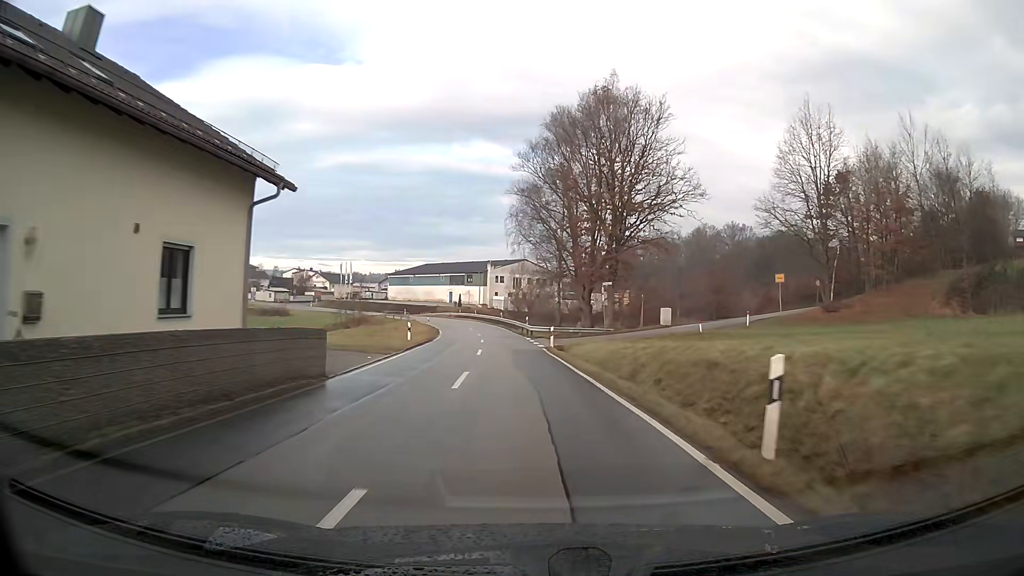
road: tertiary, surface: asphalt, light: Day
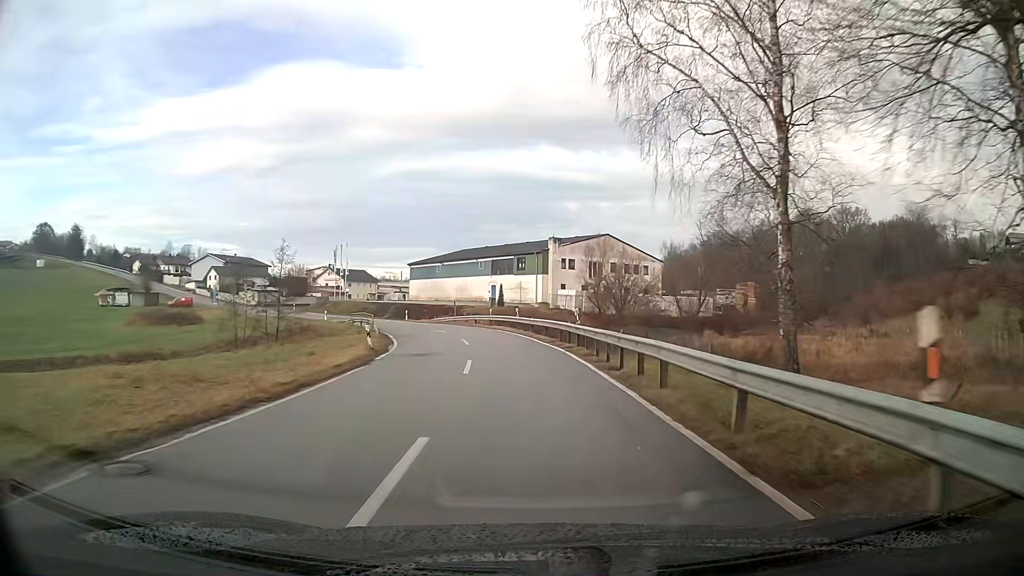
(-2.4, +46.2) m; -6°
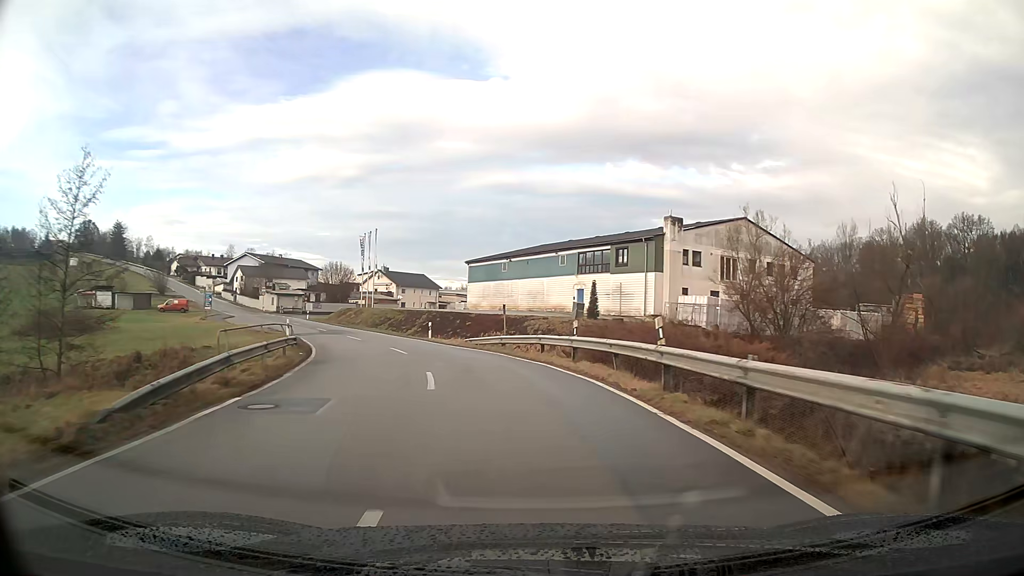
(-1.9, +27.2) m; -9°
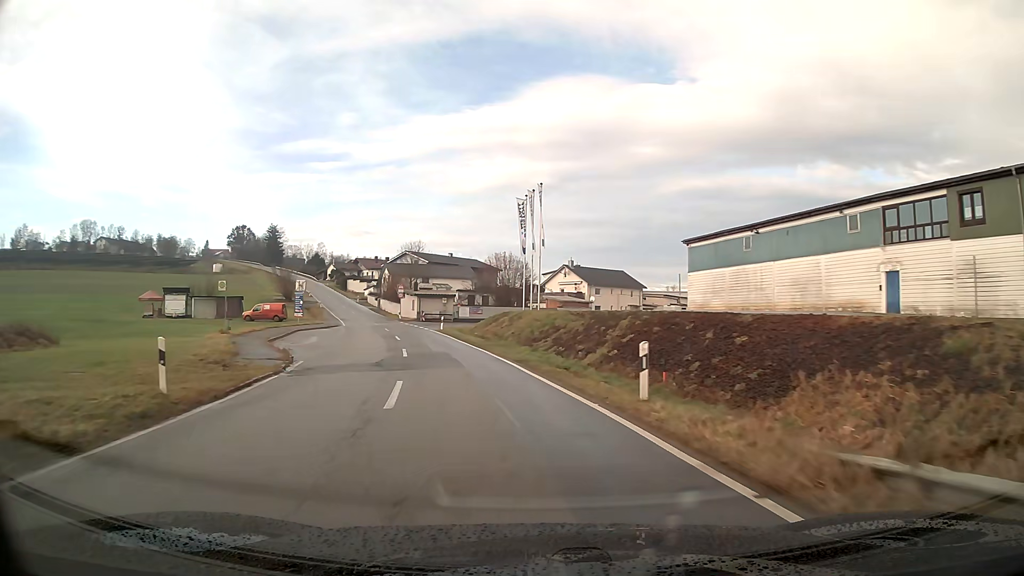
(-4.1, +26.6) m; -17°
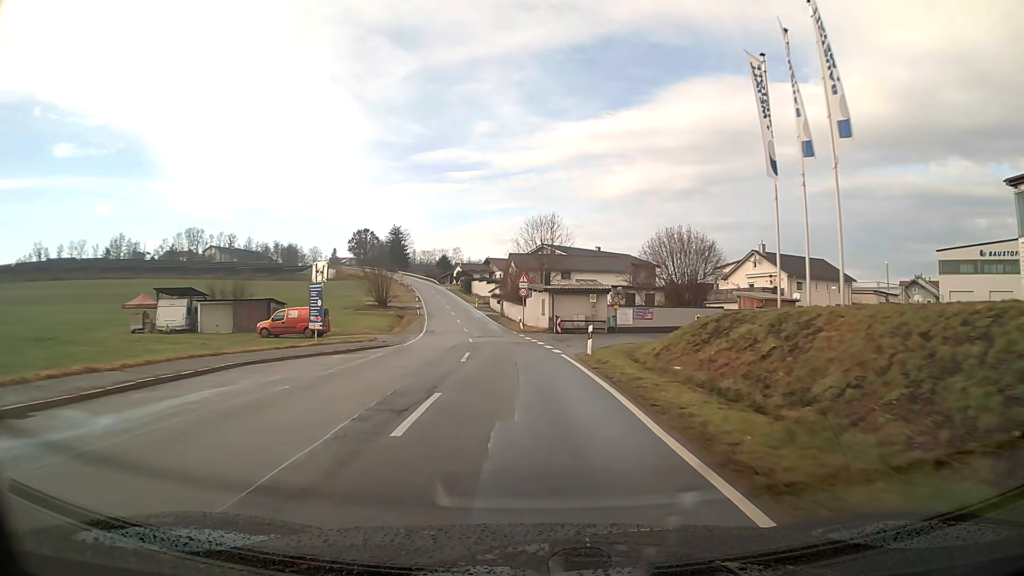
(-2.9, +26.8) m; -10°
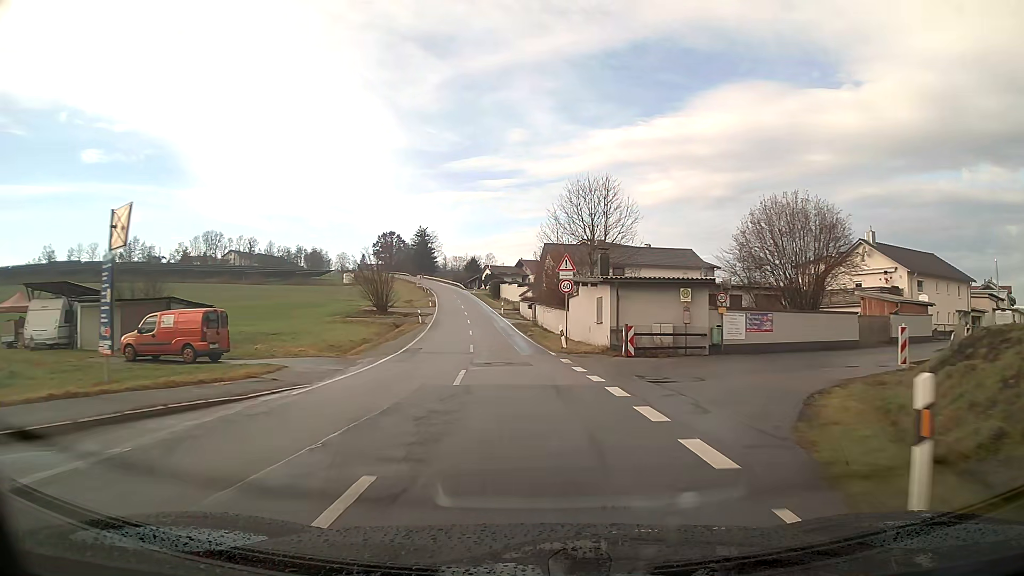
(-0.5, +18.1) m; -3°
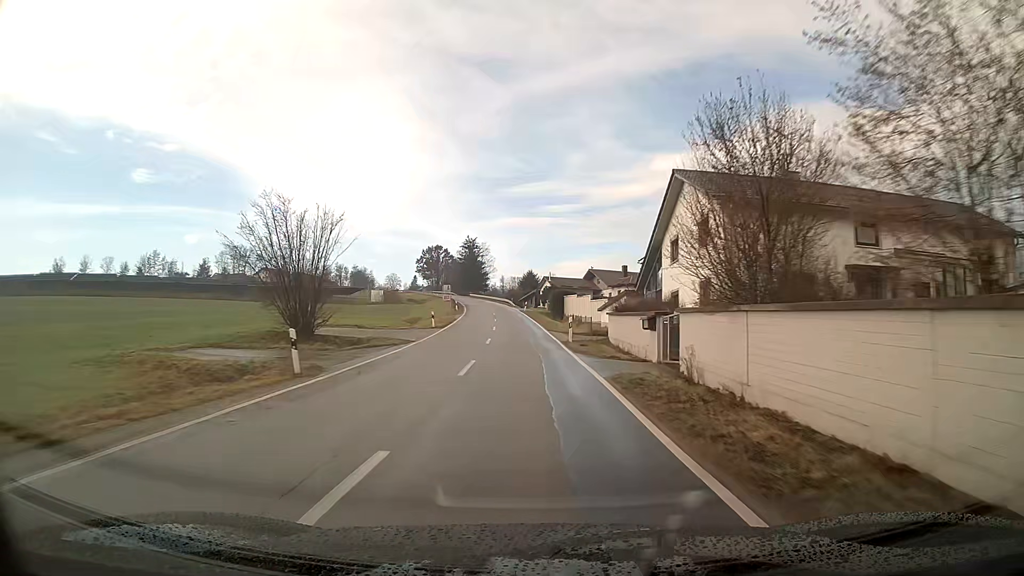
(-1.8, +36.0) m; -5°
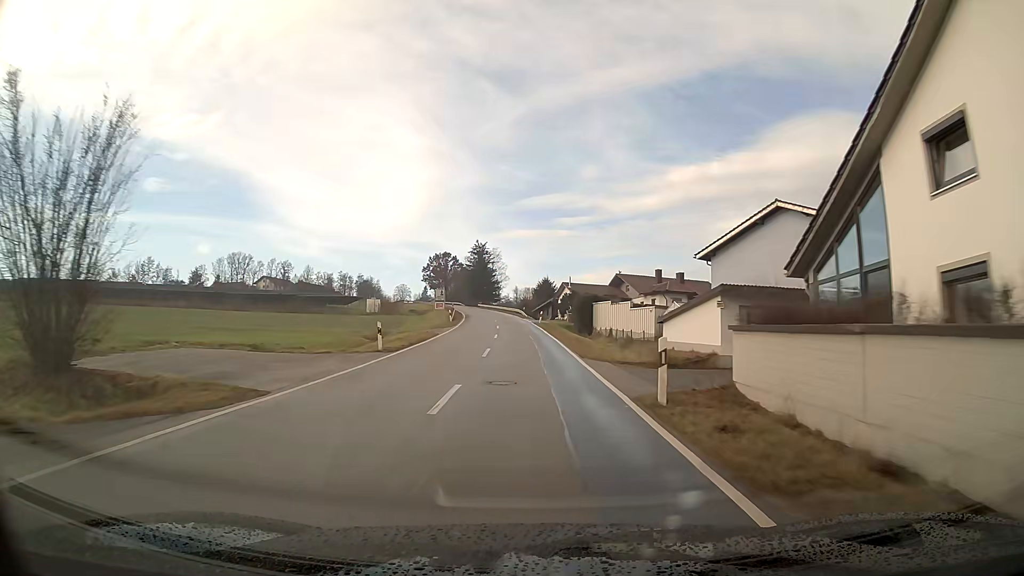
(-0.2, +17.7) m; -1°
